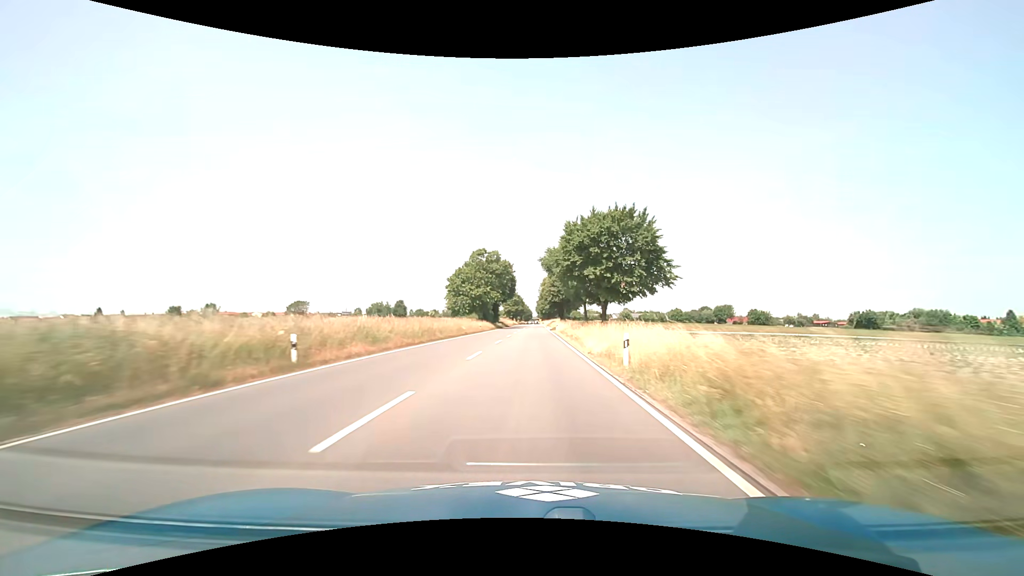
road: primary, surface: asphalt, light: Day
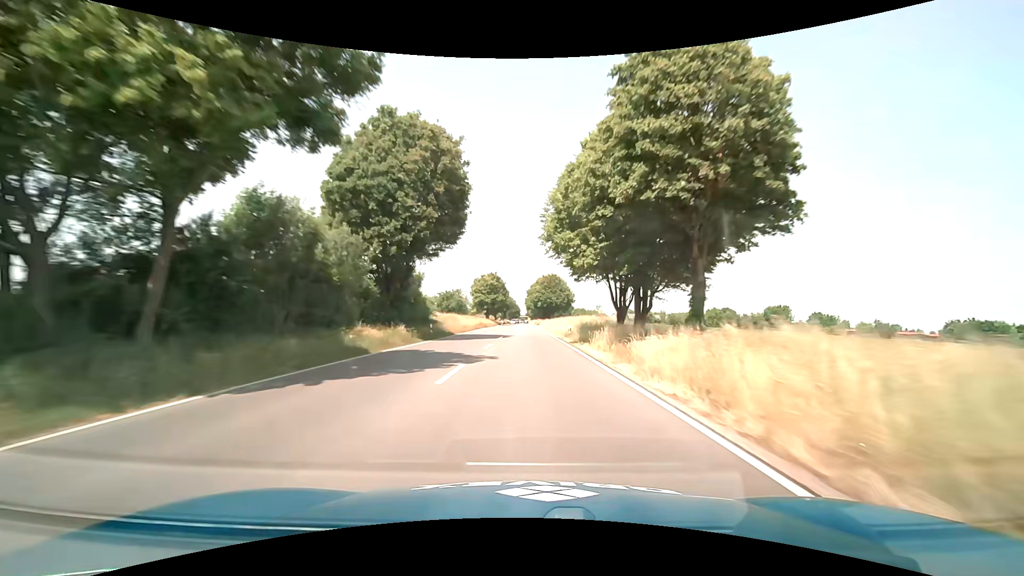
(+0.6, +78.5) m; +1°
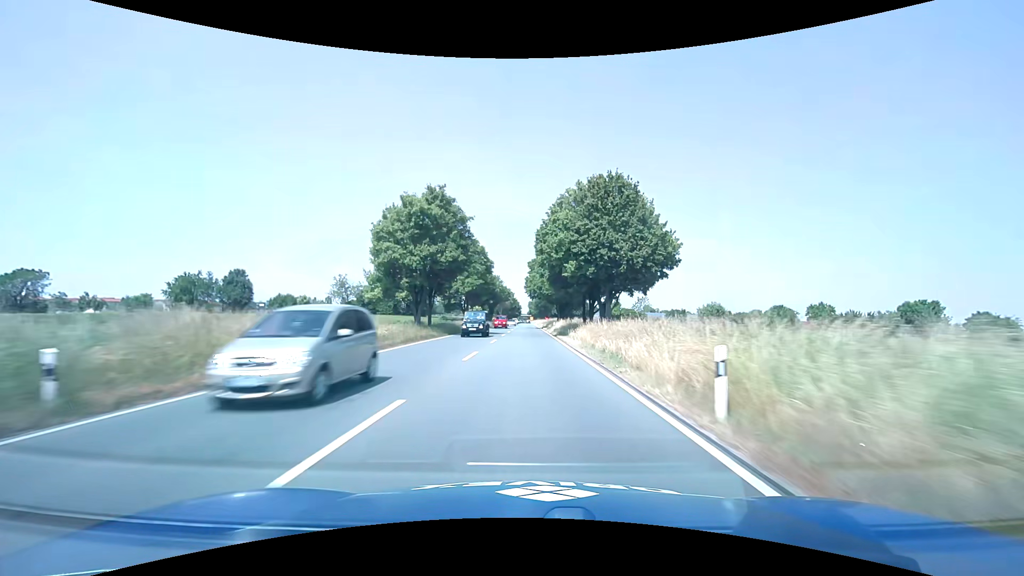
(-0.3, +78.1) m; 0°
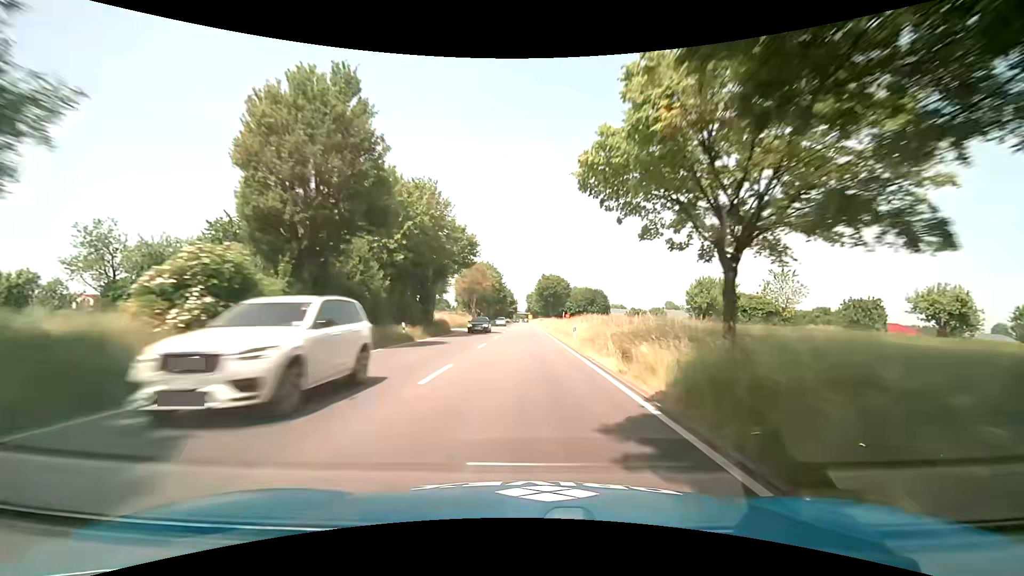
(0.0, +77.8) m; 0°
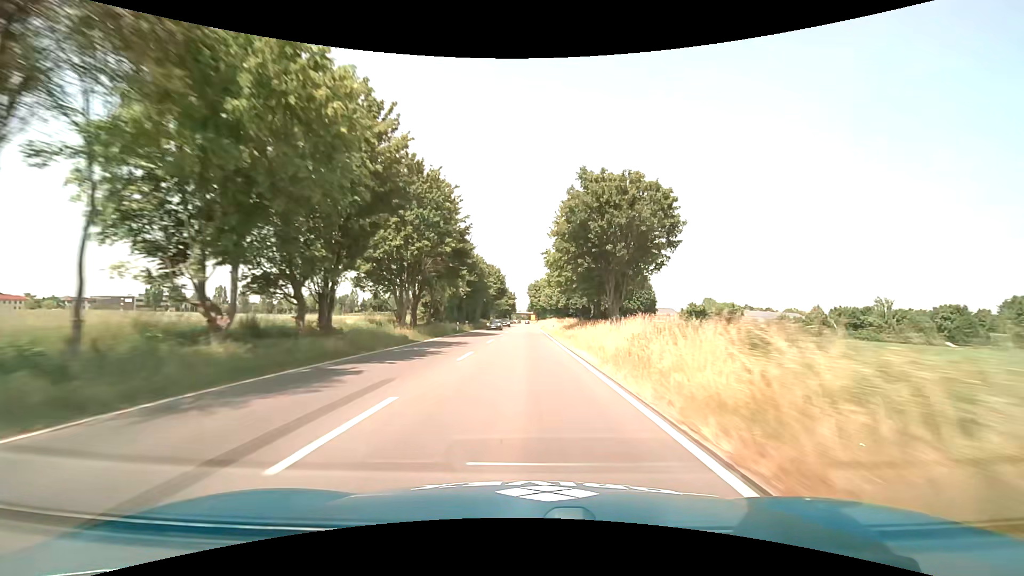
(+0.3, +77.4) m; 0°
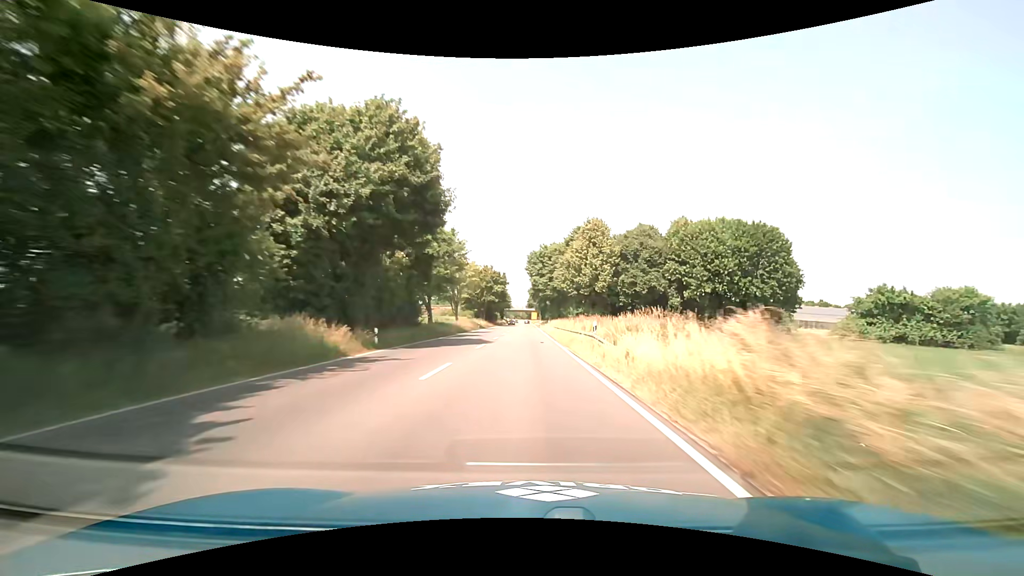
(-0.1, +77.2) m; 0°
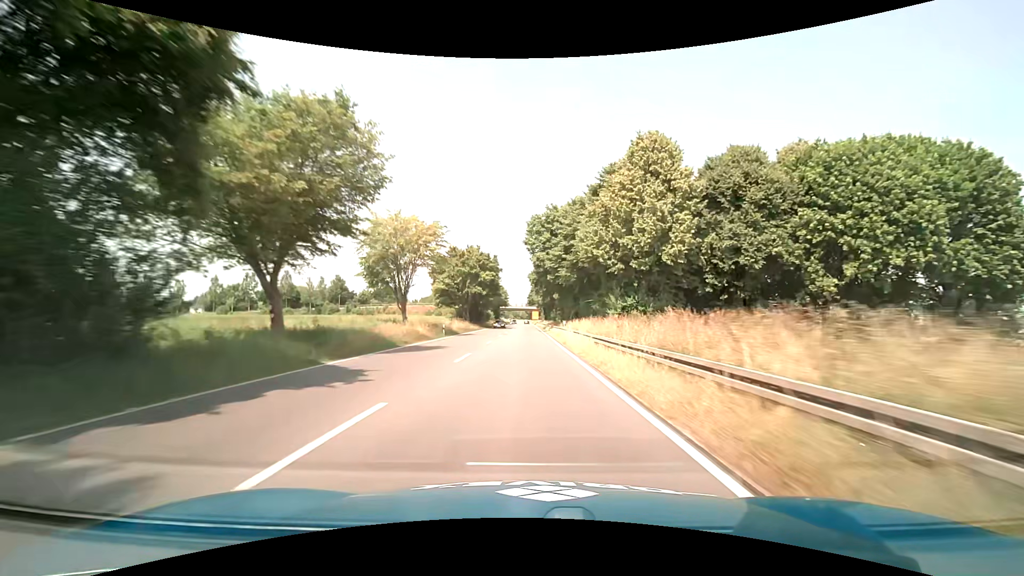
(-0.1, +30.9) m; 0°
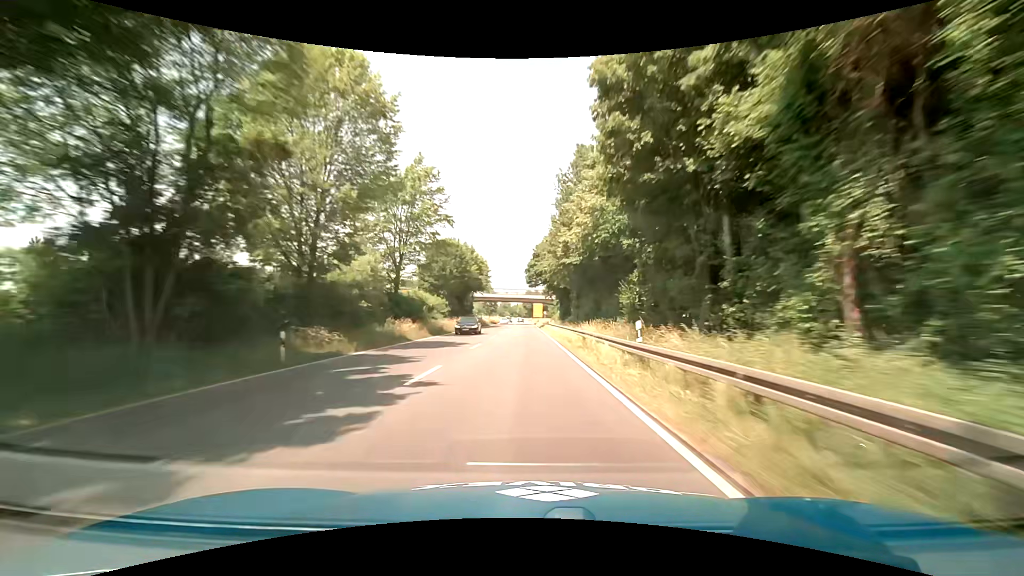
(-0.3, +77.8) m; 0°
(0, +10) (0, +20) (0, +30) (0, +40) (0, +50) (0, +60) (0, +70) (0, +80) (0, +90) (-1, +100) m
